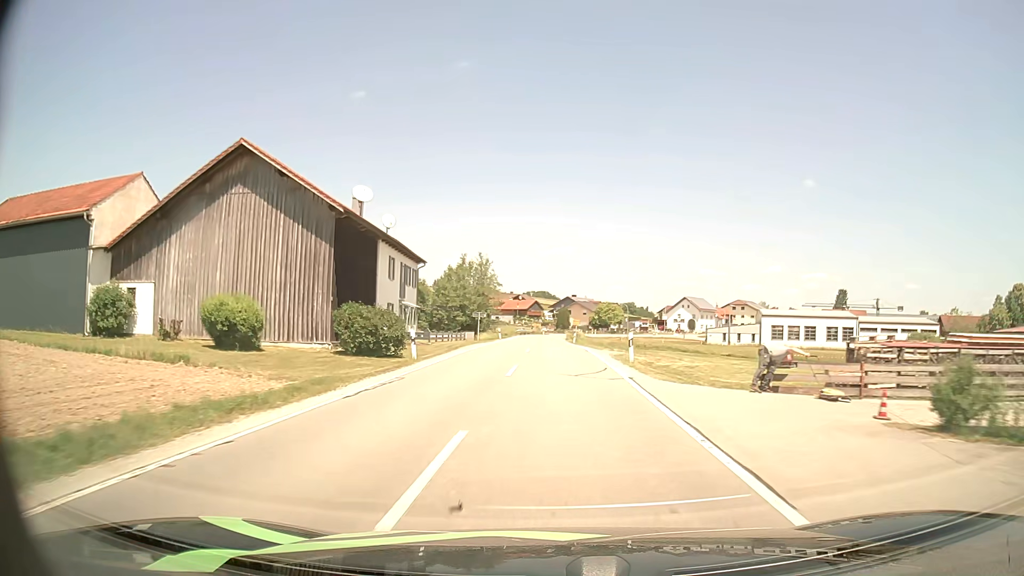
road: secondary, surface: asphalt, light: Day
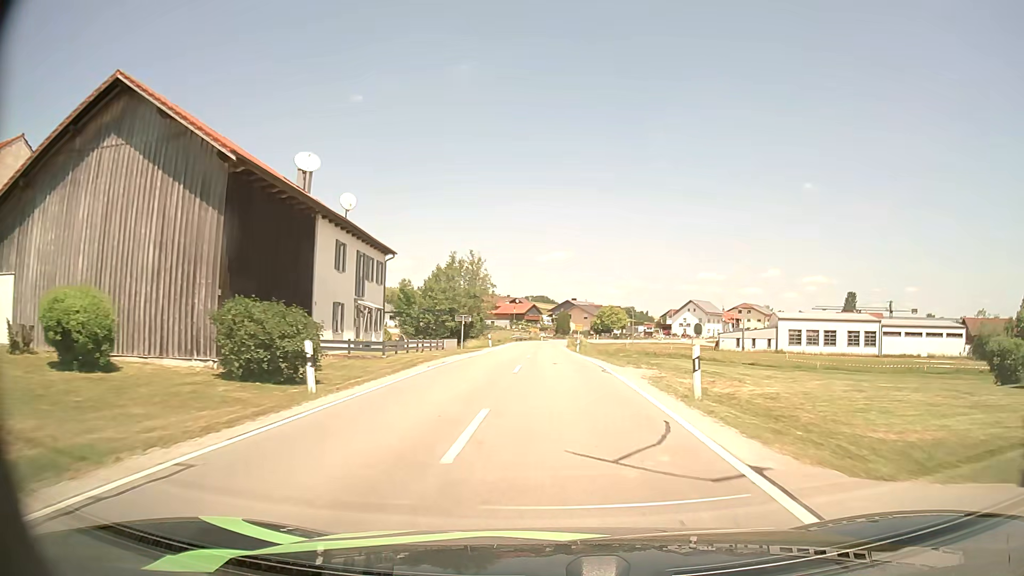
(0.0, +9.6) m; 0°
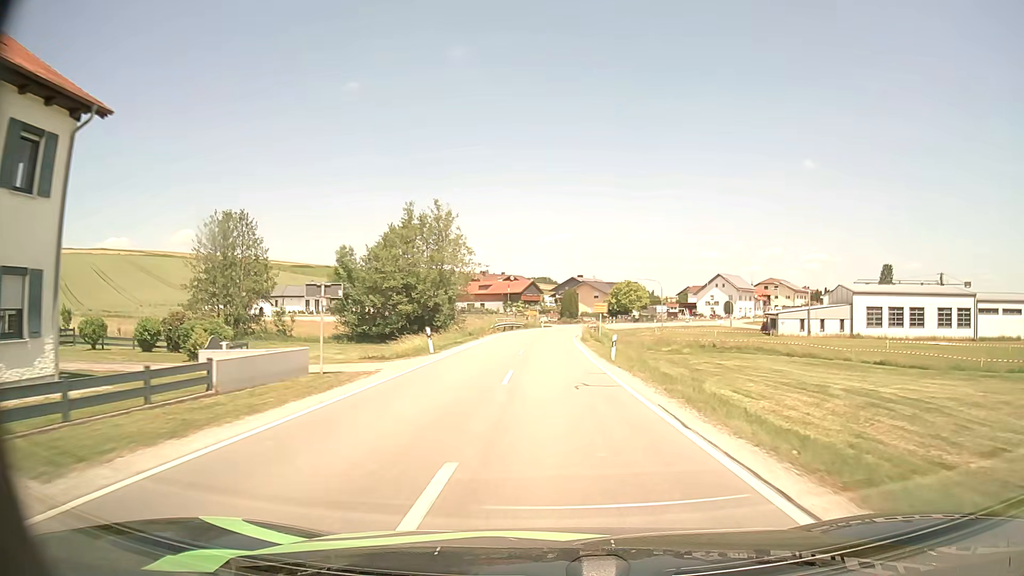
(+0.1, +28.2) m; 0°
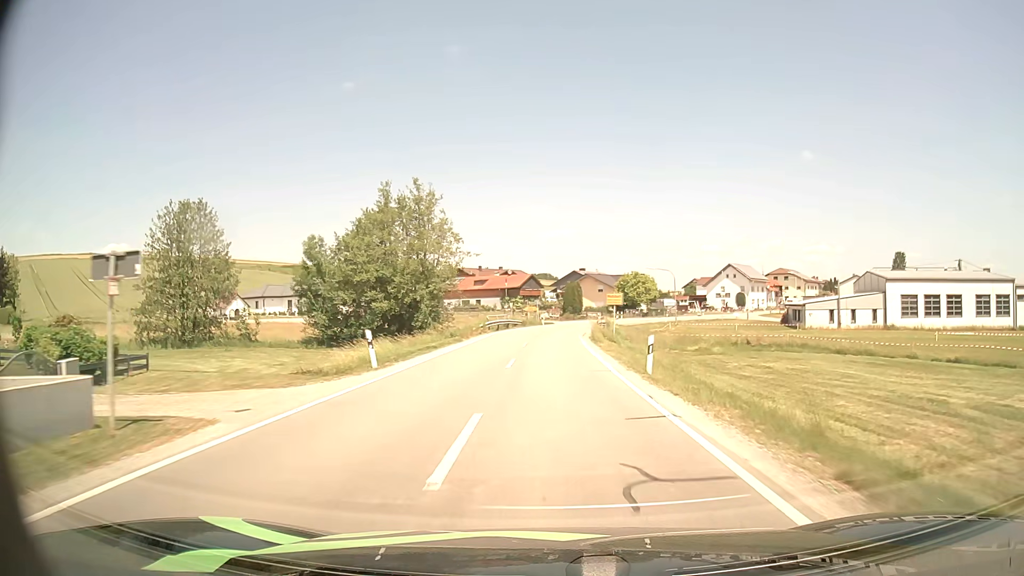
(0.0, +8.9) m; 0°
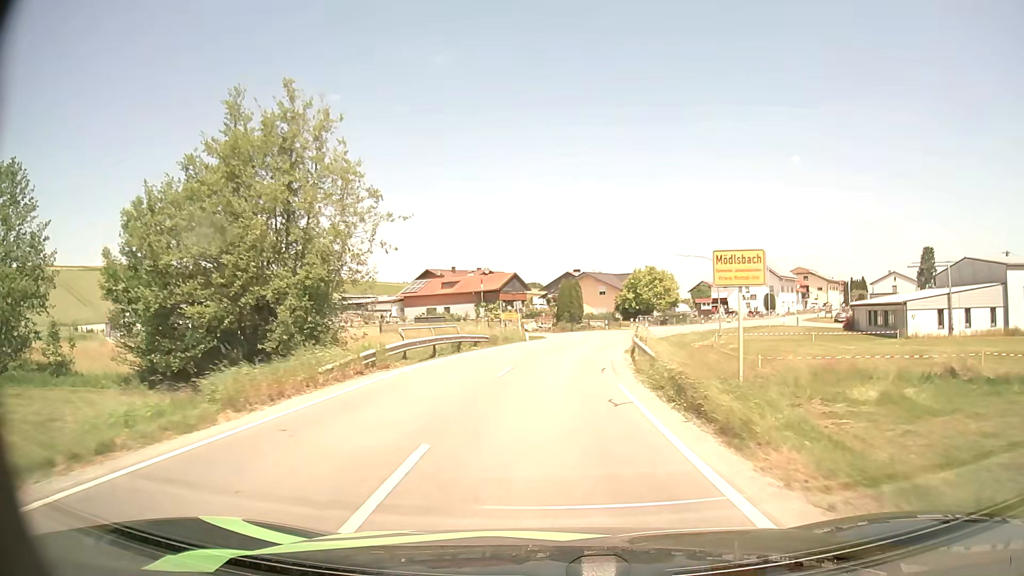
(0.0, +25.0) m; +1°
(0, +10) (0, +20) (+1, +30) (+3, +40) (+6, +49) (+10, +59) (+14, +68) (+20, +76) (+26, +84) (+32, +92) m
